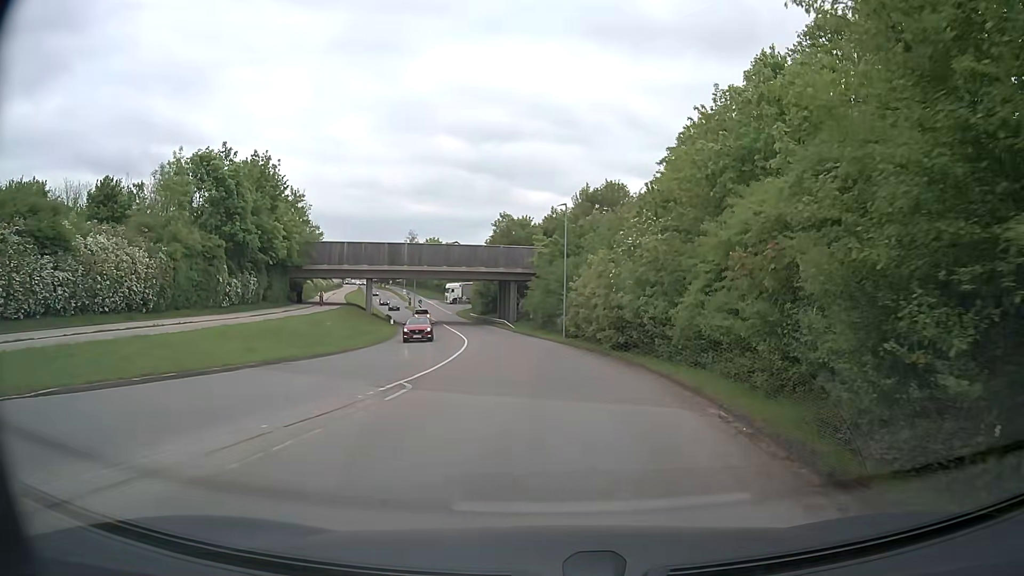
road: tertiary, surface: asphalt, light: Day
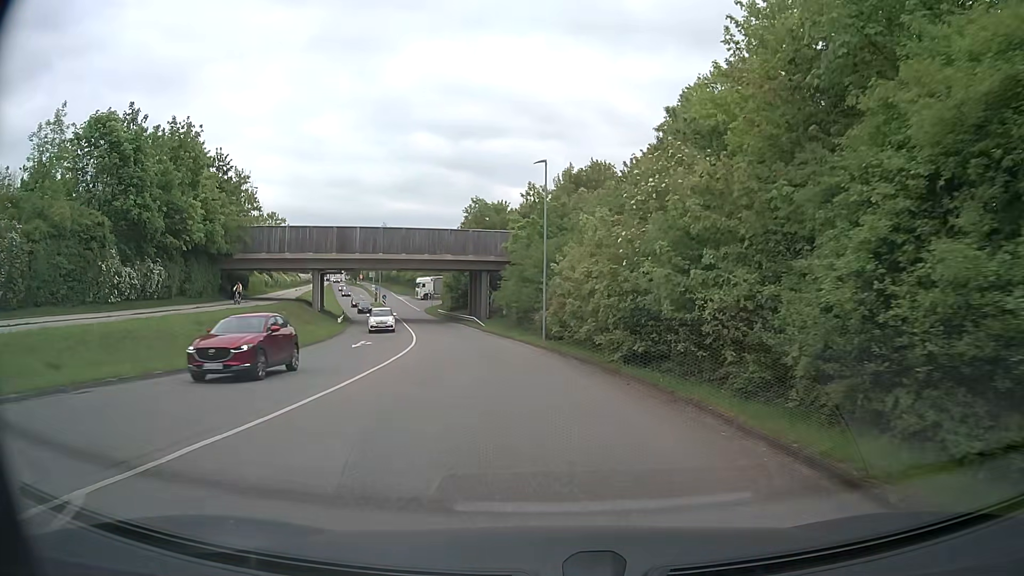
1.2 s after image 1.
(+0.2, +10.7) m; +2°
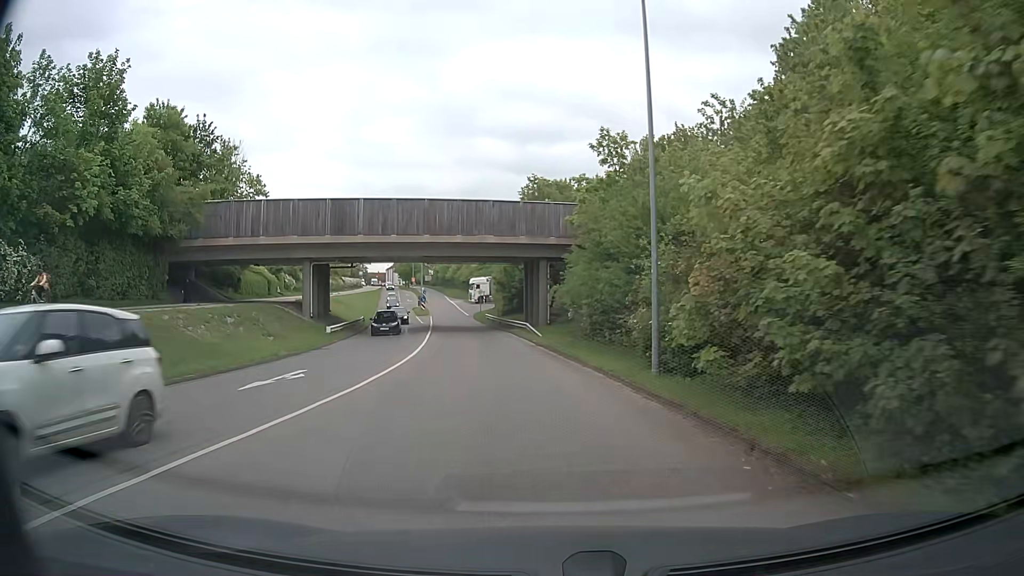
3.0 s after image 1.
(-0.7, +17.1) m; -6°
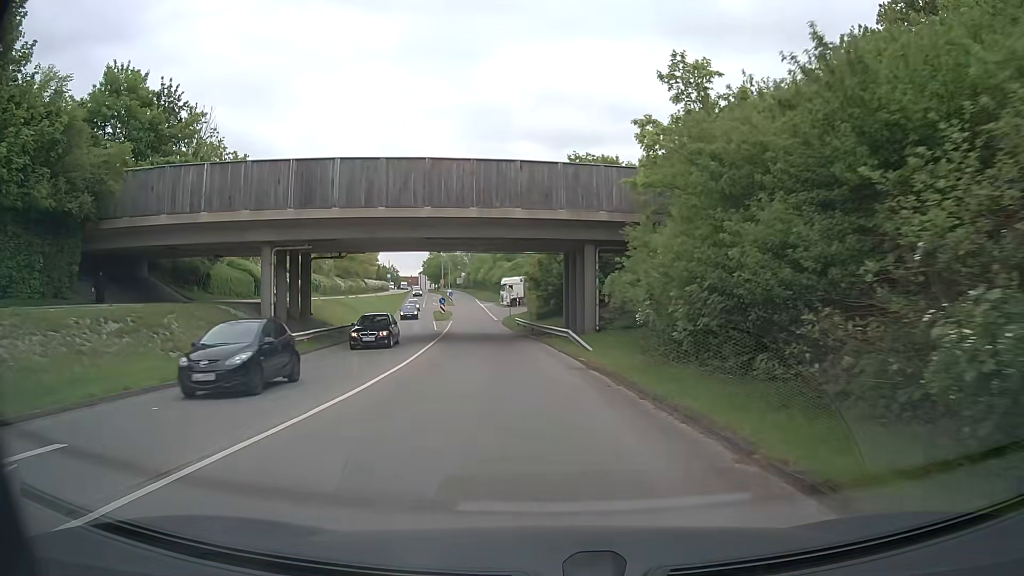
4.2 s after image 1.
(-0.4, +12.1) m; -3°
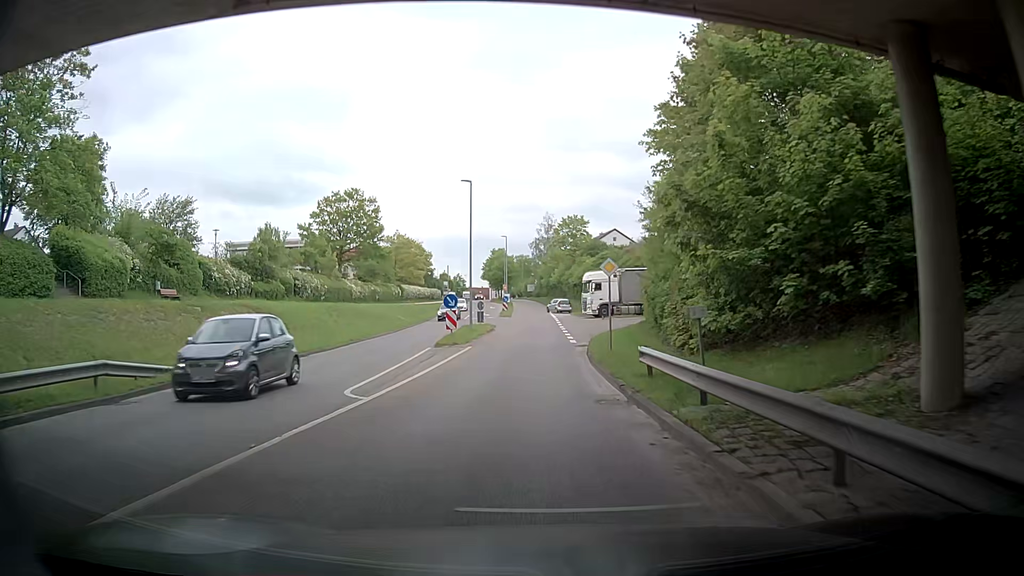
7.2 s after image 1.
(-2.0, +34.3) m; -5°
(-1, +10) (-1, +20) (-1, +30) (-2, +40) (-2, +50) (-3, +60) (-3, +70) (-3, +80) (-4, +90) (-5, +100) m
